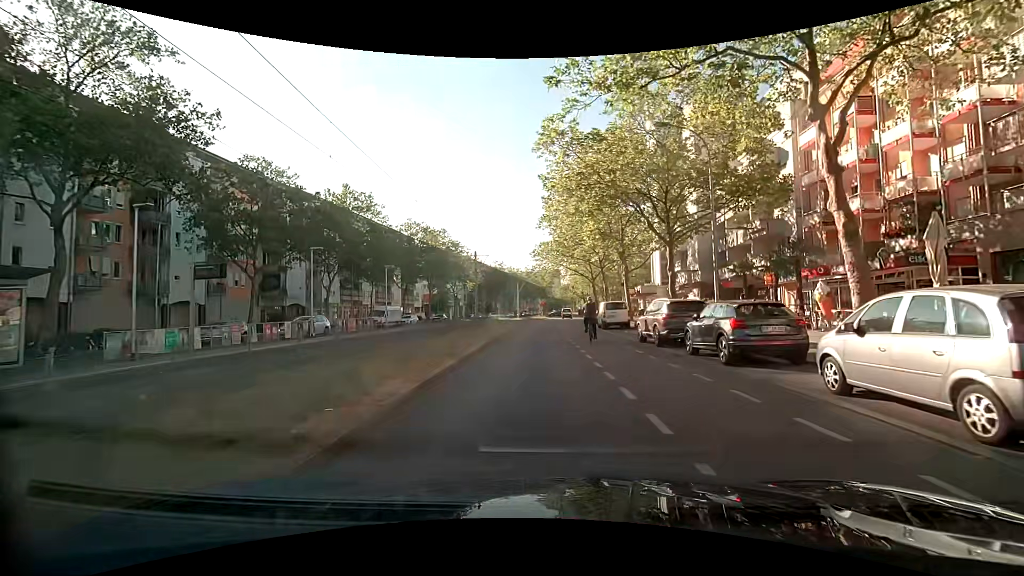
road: tertiary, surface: asphalt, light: Day
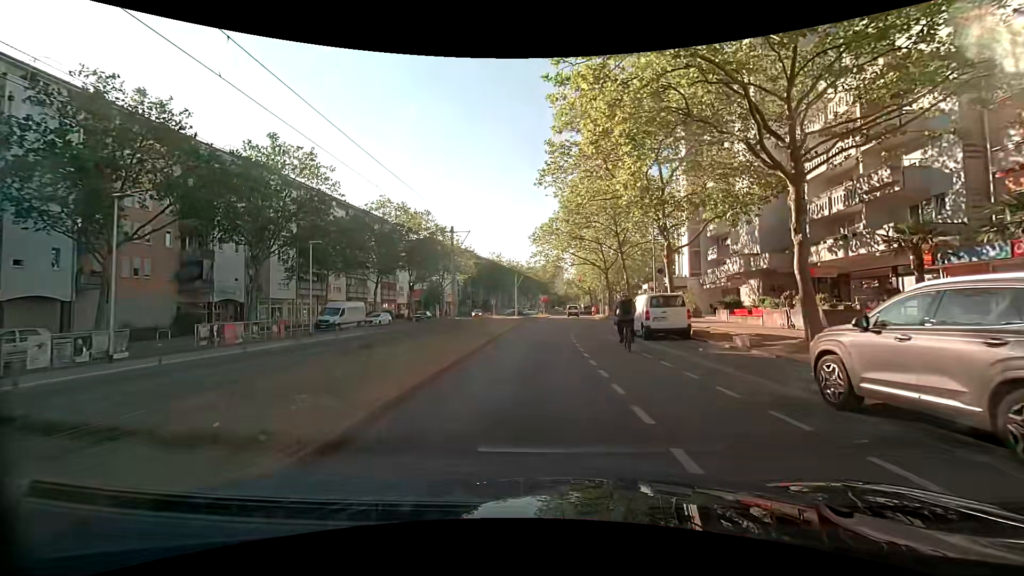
(-0.2, +13.6) m; -1°
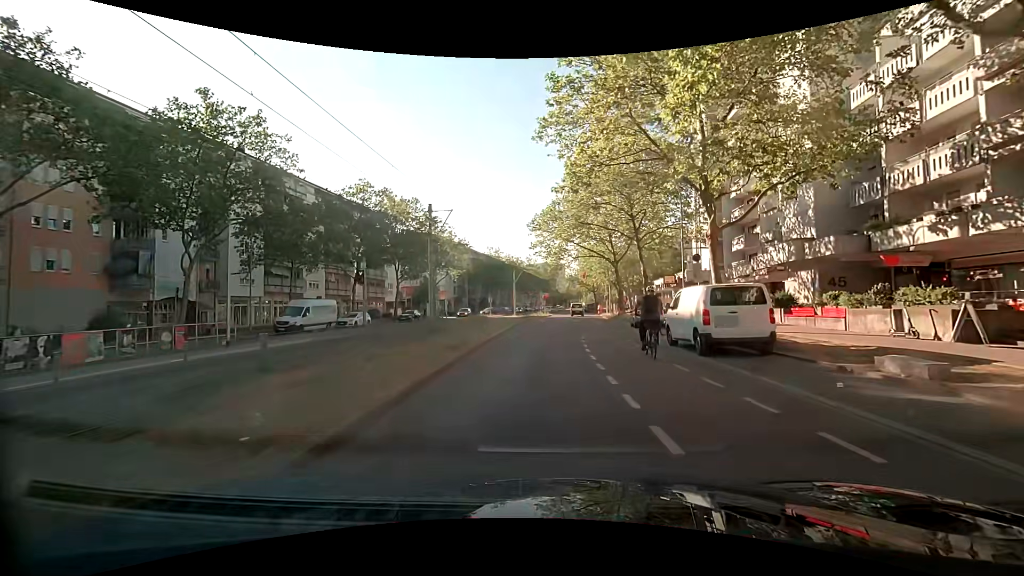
(0.0, +7.2) m; 0°
